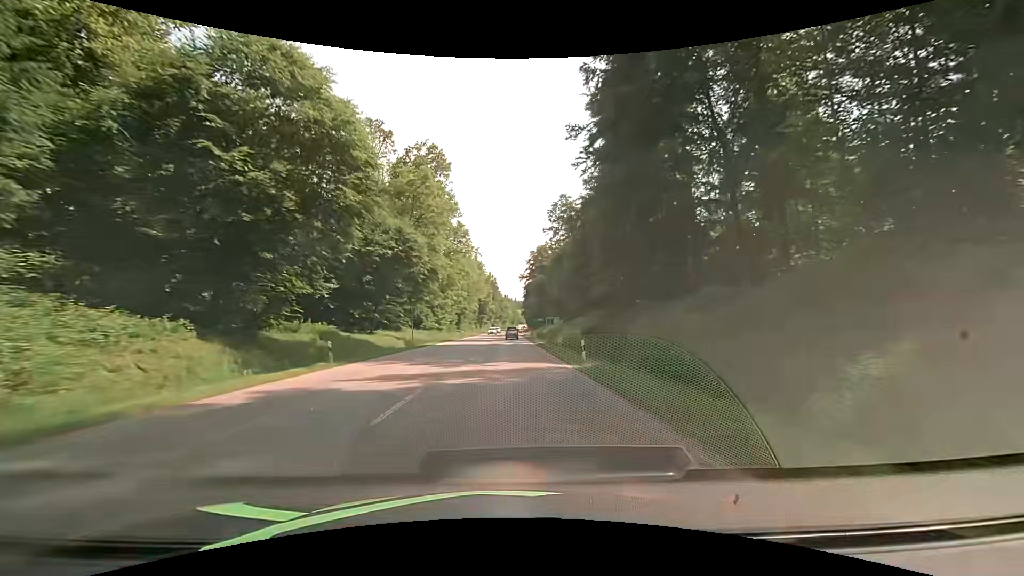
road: secondary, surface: asphalt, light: Day
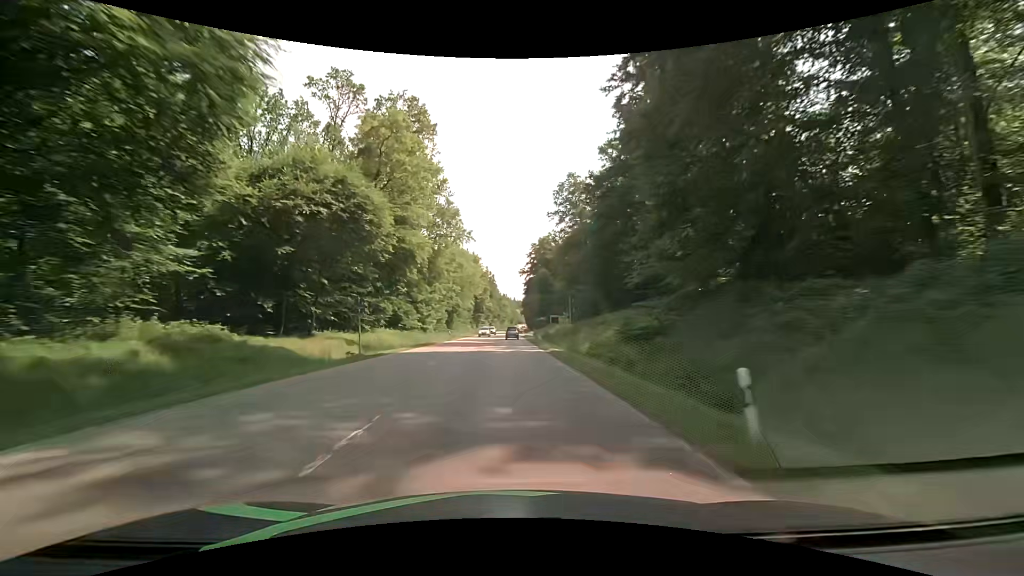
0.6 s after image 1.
(0.0, +14.2) m; 0°
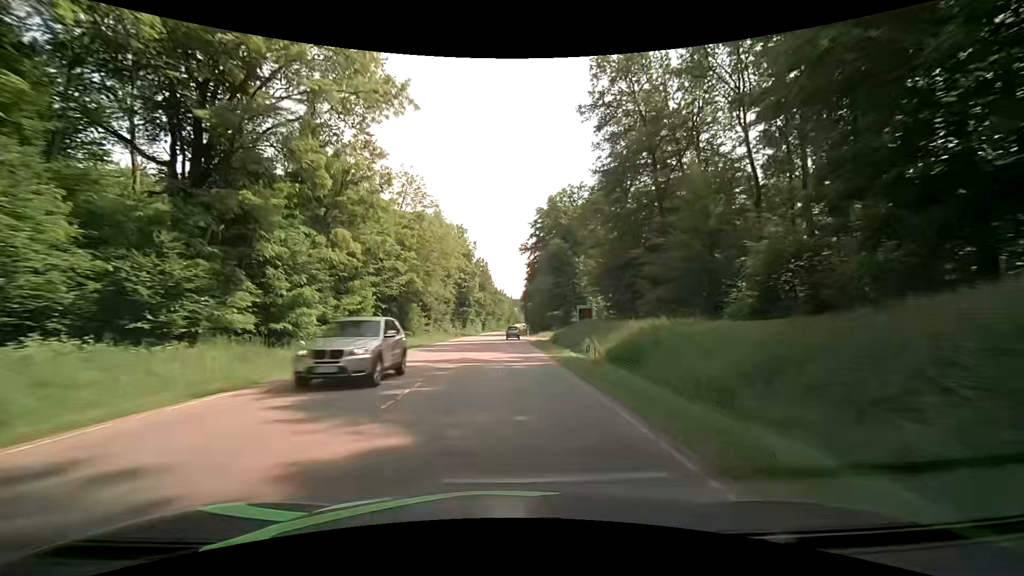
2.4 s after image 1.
(-0.1, +42.6) m; 0°
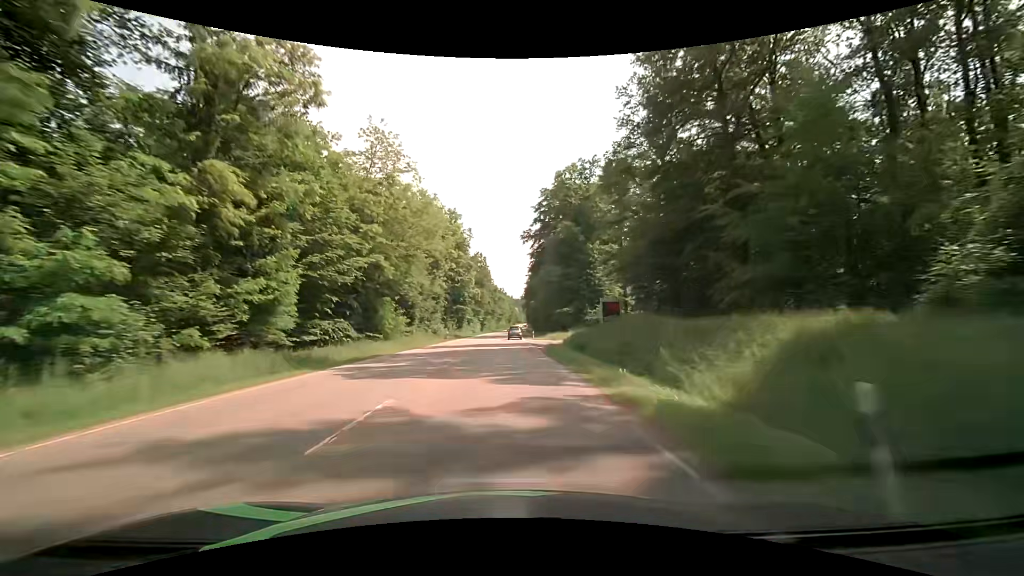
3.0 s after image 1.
(+0.1, +14.2) m; 0°
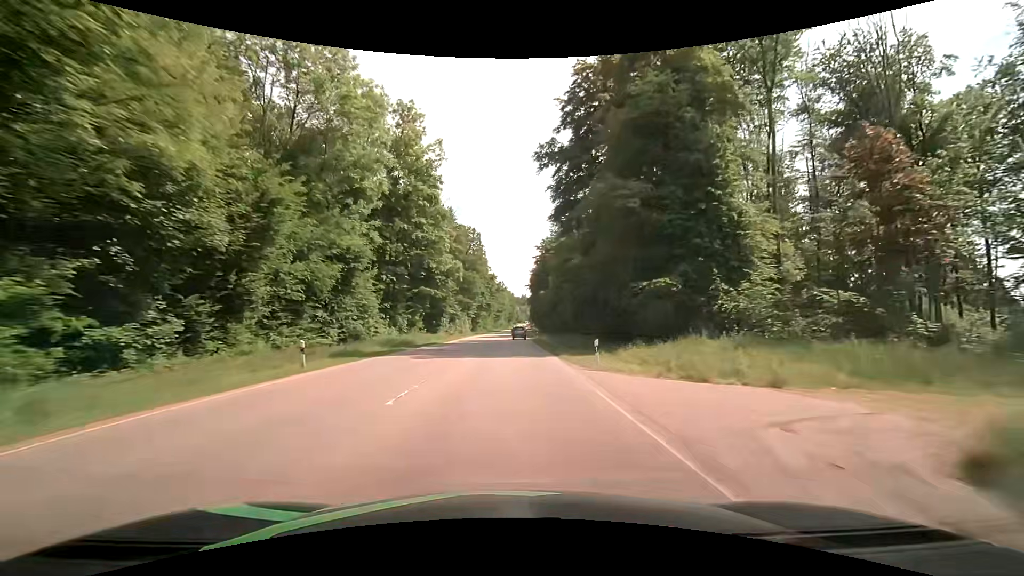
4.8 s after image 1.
(+0.1, +42.6) m; 0°
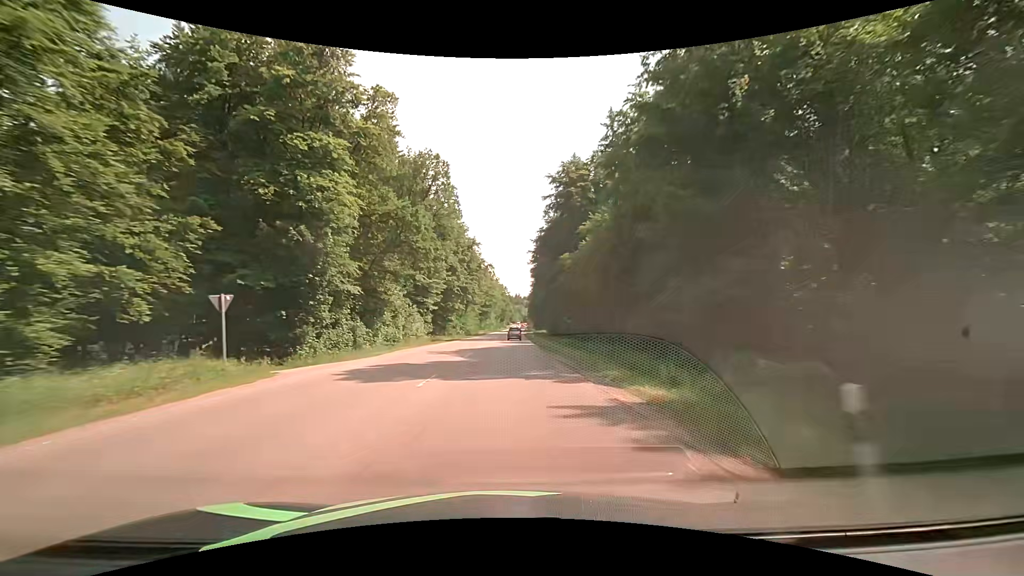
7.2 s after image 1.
(+0.6, +56.8) m; +1°
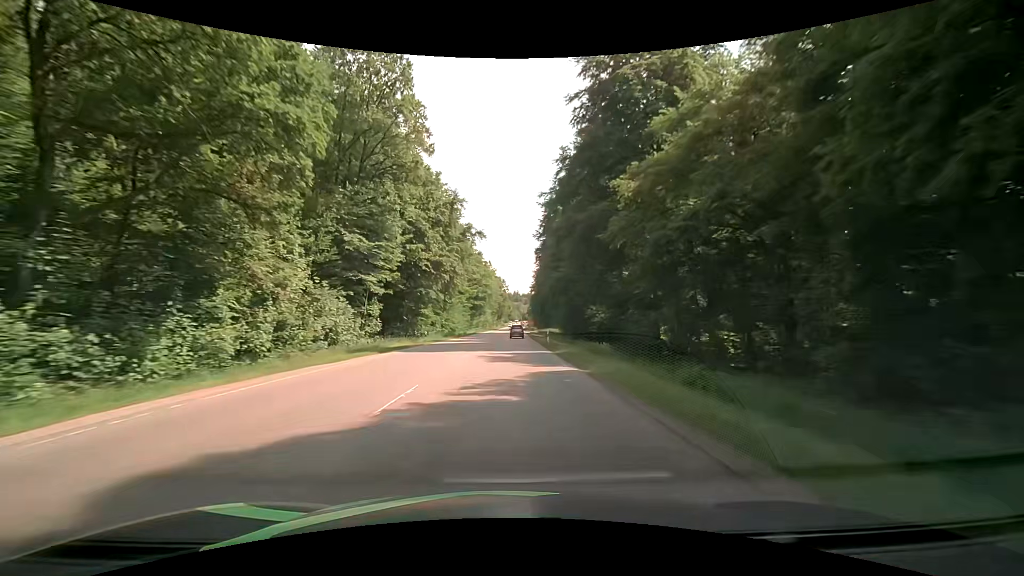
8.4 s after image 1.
(-0.1, +28.4) m; 0°
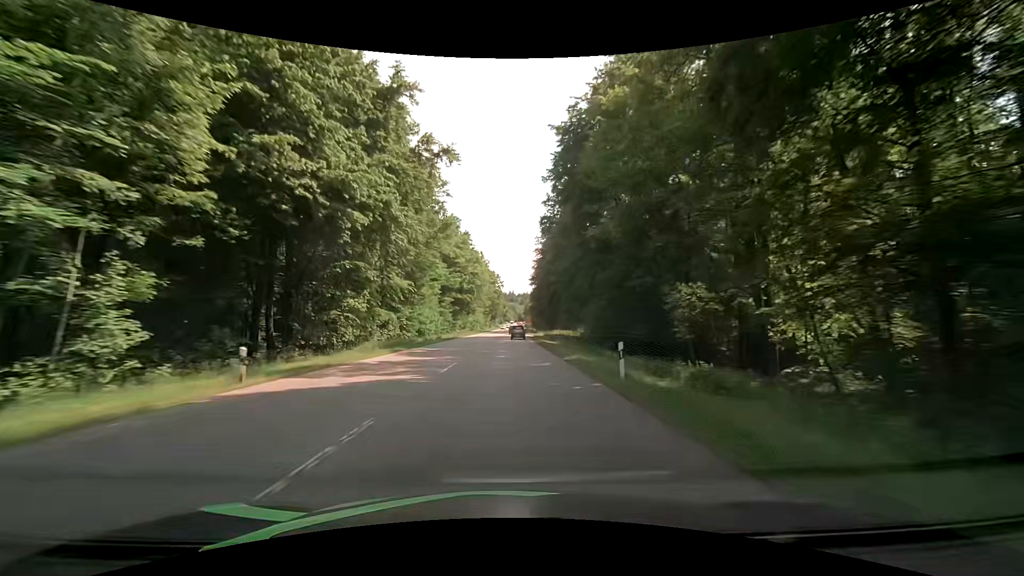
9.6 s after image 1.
(+0.2, +28.4) m; +1°
(0, +10) (0, +20) (0, +30) (0, +40) (+1, +50) (+1, +60) (+1, +70) (+1, +80) (+1, +90) (+1, +100) m
